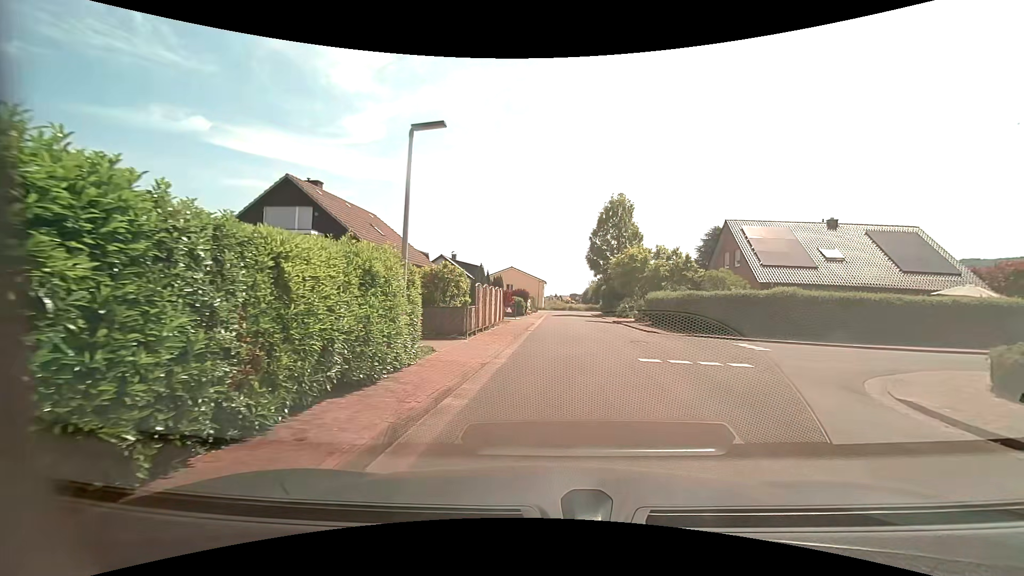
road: residential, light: Day
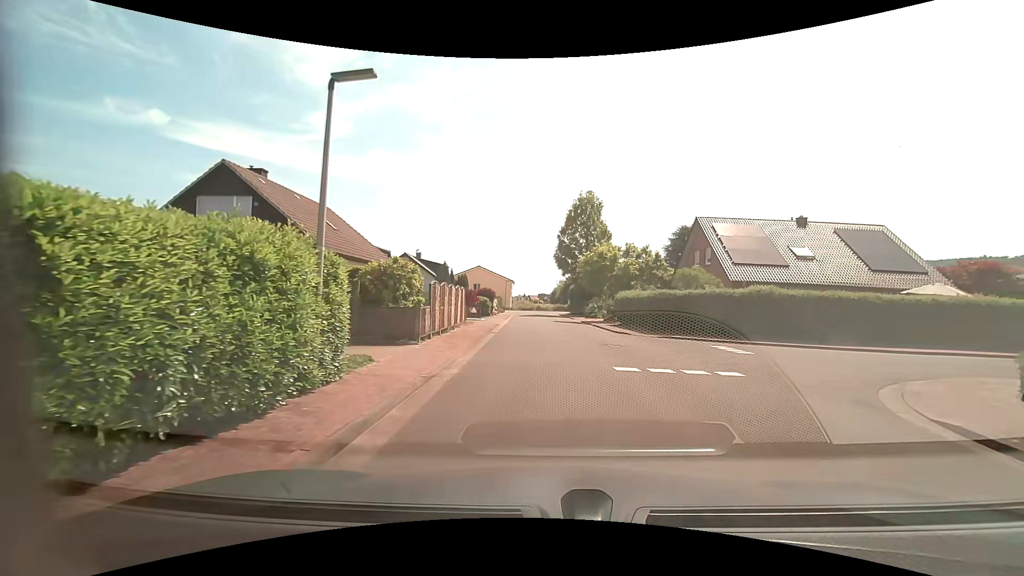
(0.0, +1.9) m; +2°
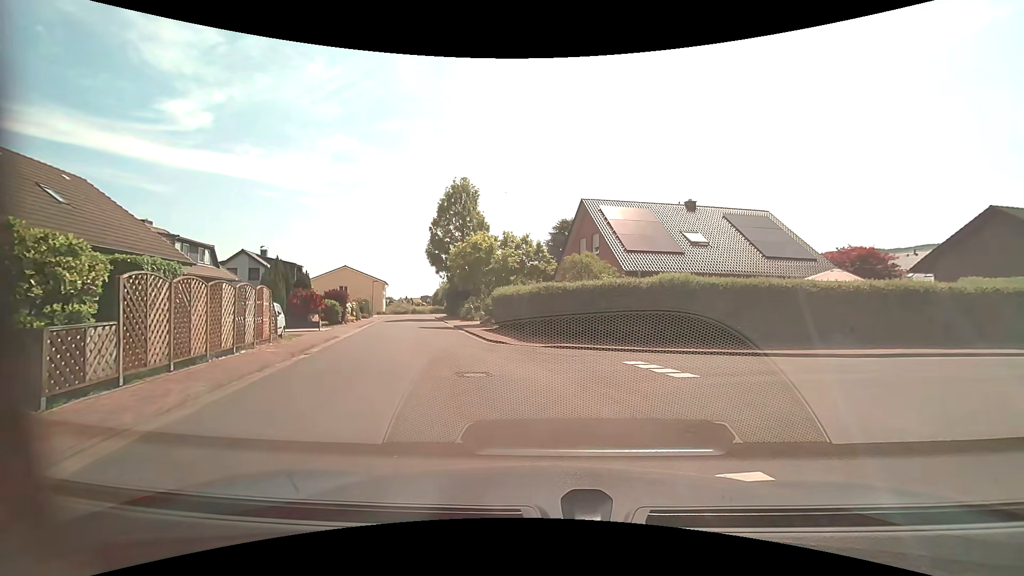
(+1.0, +7.2) m; +13°
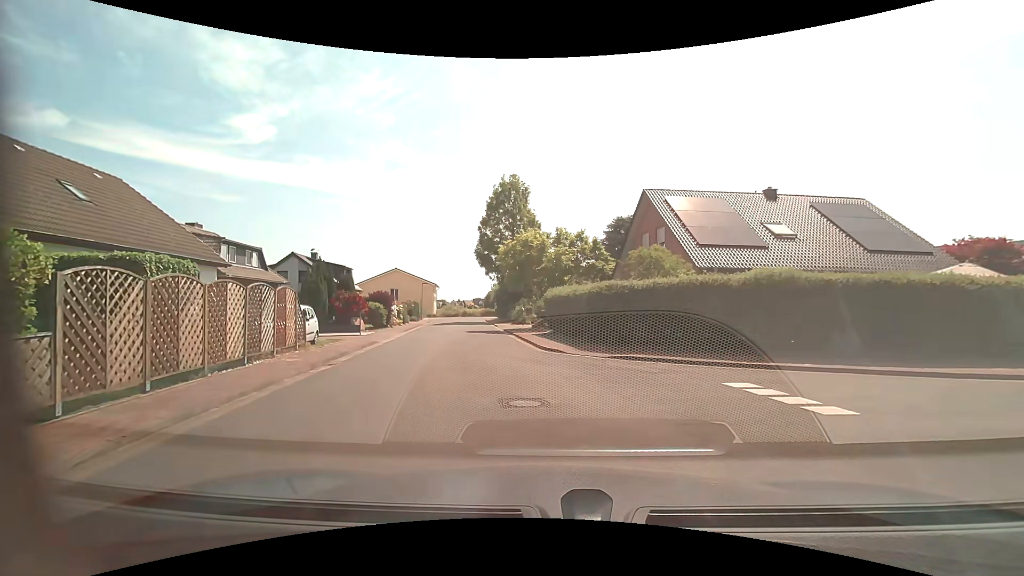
(-0.1, +2.8) m; -5°
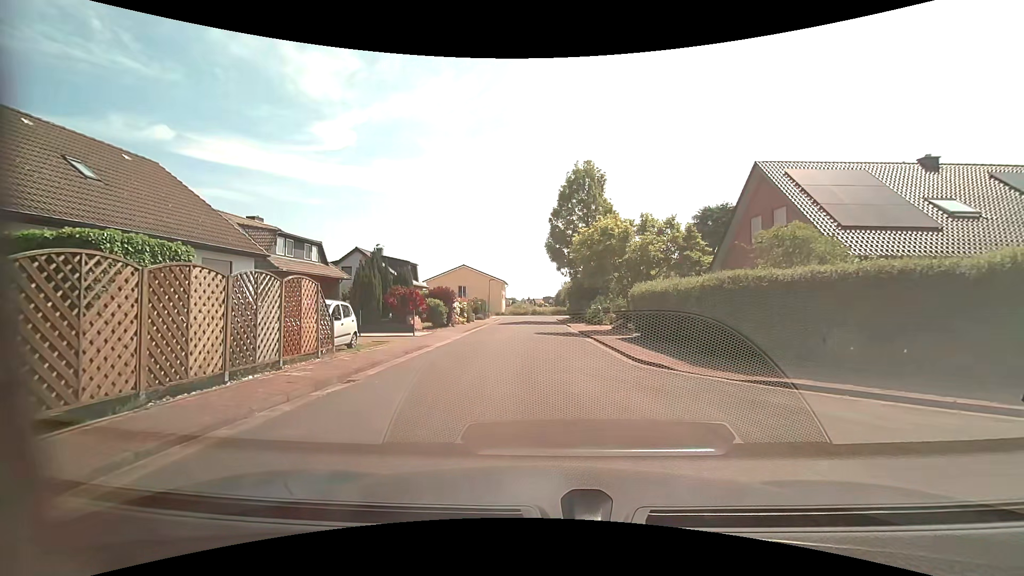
(-0.4, +4.3) m; -8°
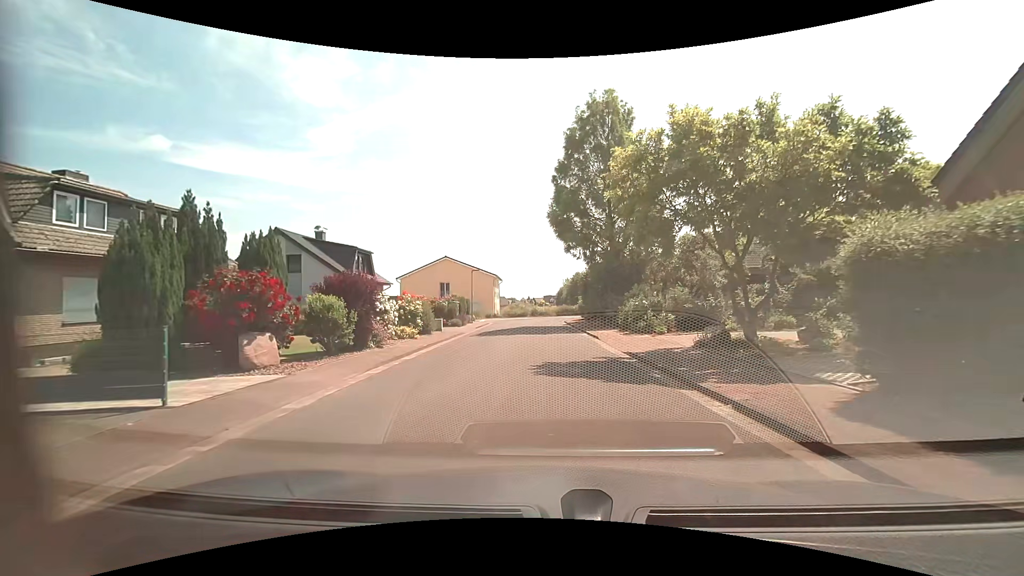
(-0.4, +15.8) m; -1°
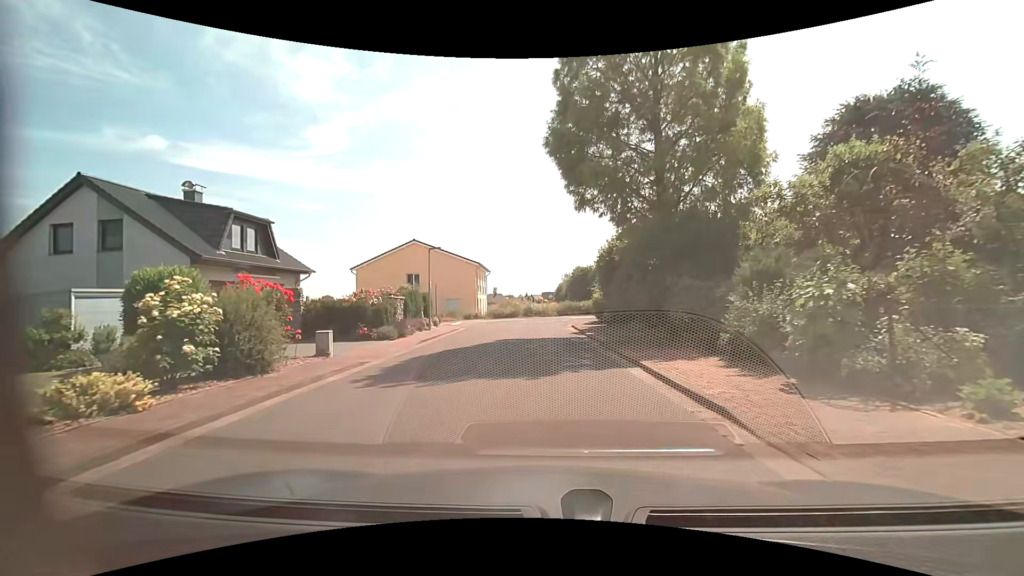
(0.0, +15.0) m; -1°
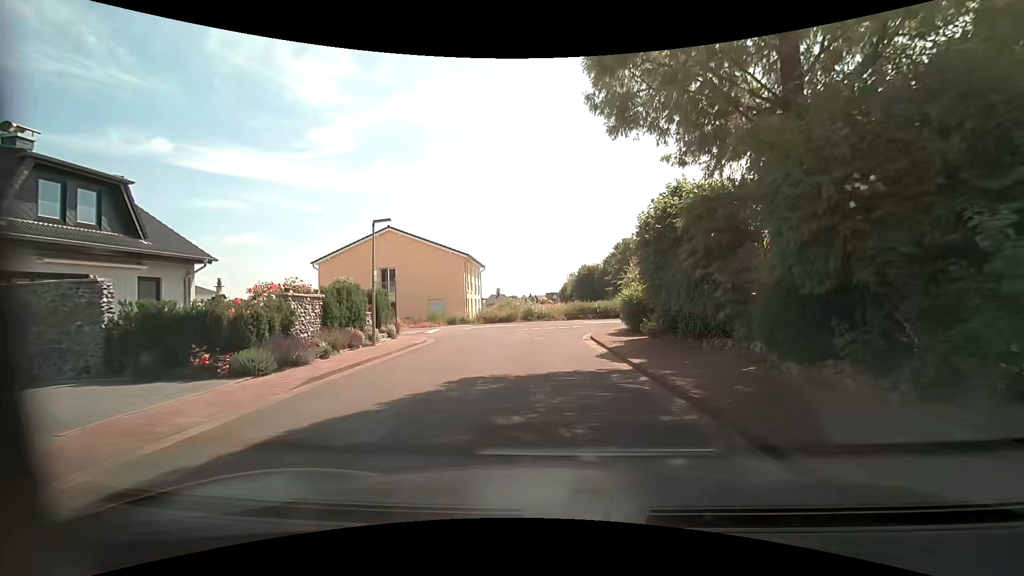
(+0.1, +9.4) m; 0°
